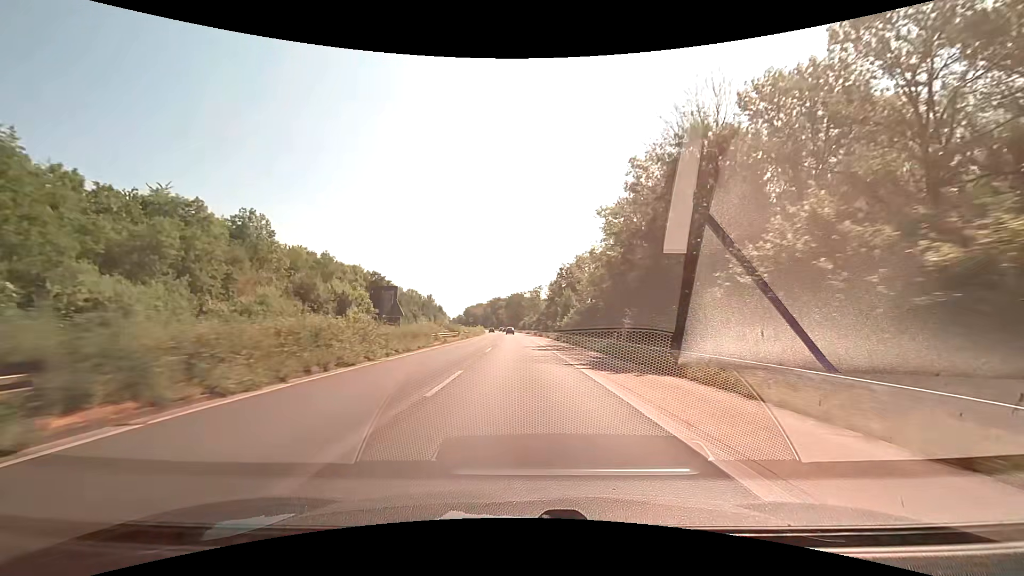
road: trunk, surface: asphalt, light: Day
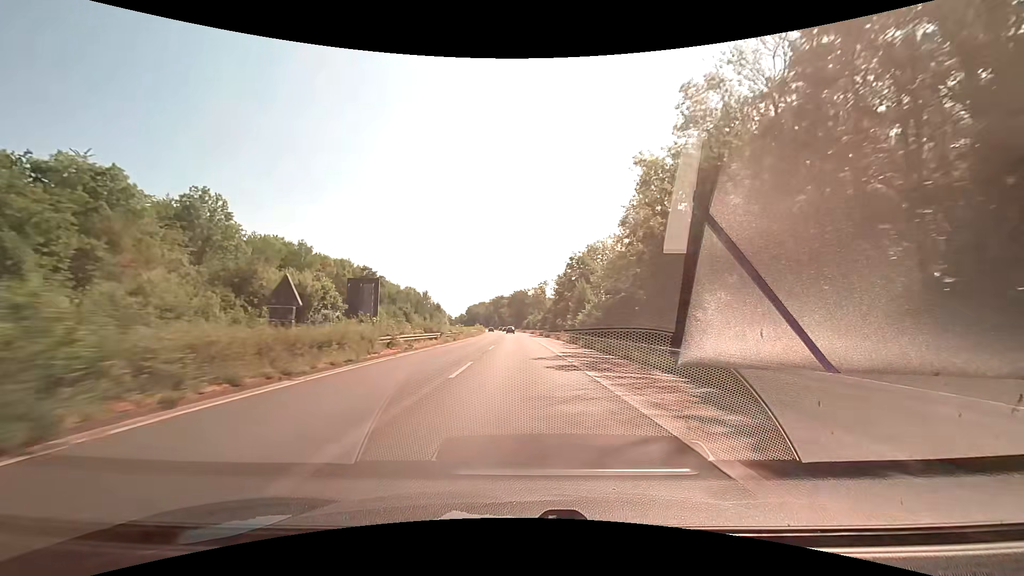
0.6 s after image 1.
(0.0, +14.8) m; 0°
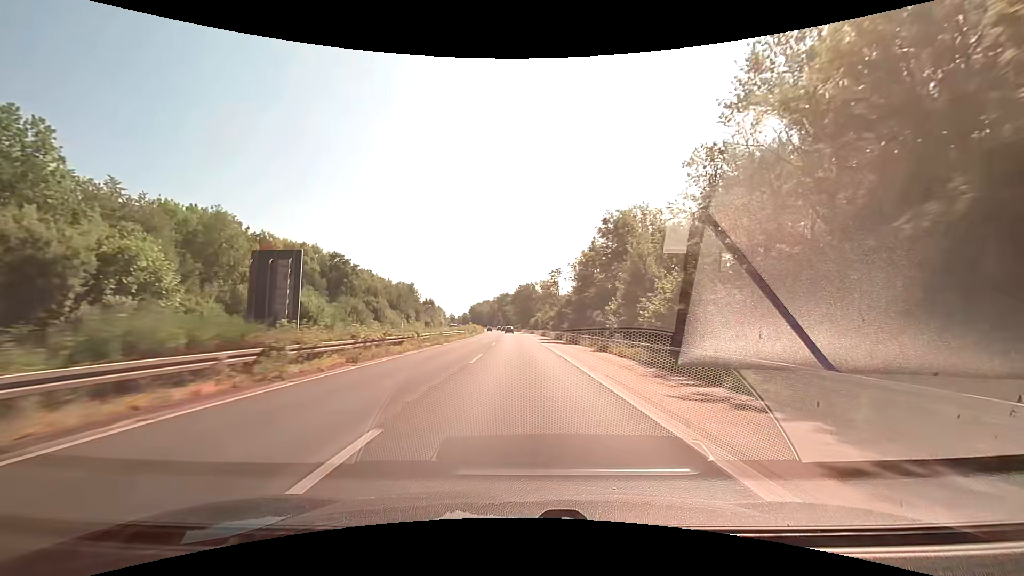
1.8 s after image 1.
(-0.2, +31.0) m; -1°
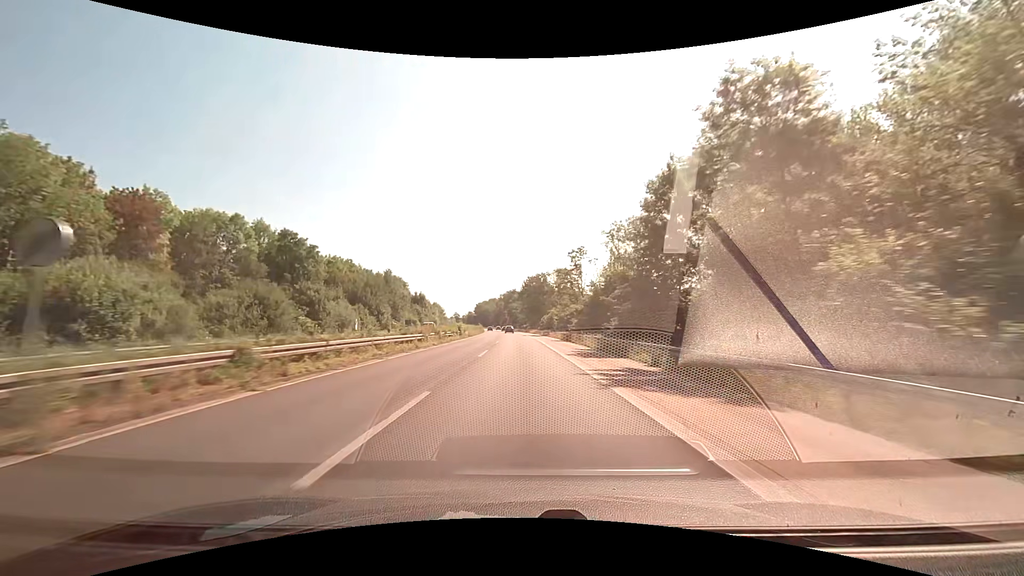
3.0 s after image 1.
(-0.2, +32.5) m; -1°
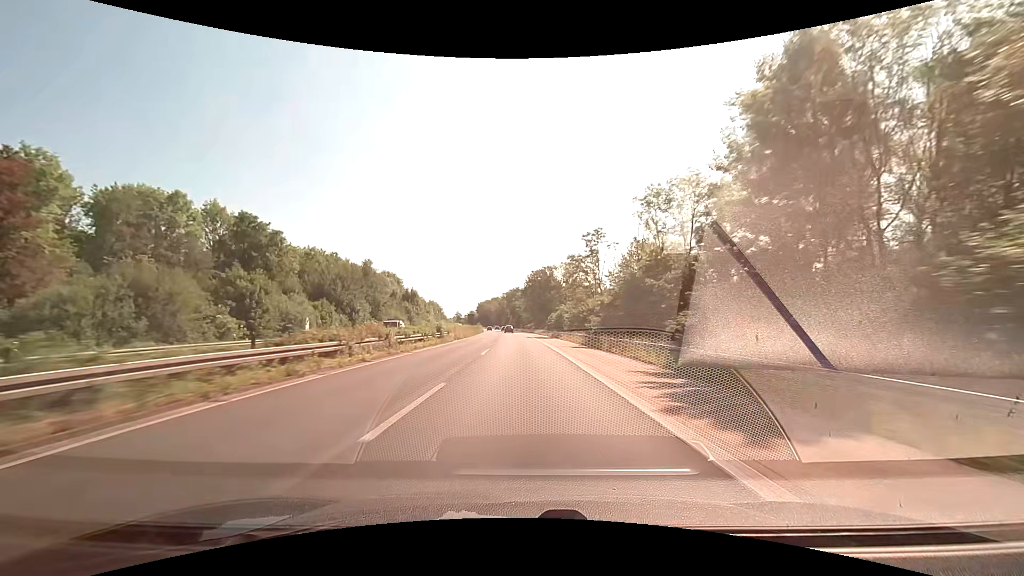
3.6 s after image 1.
(0.0, +16.7) m; 0°
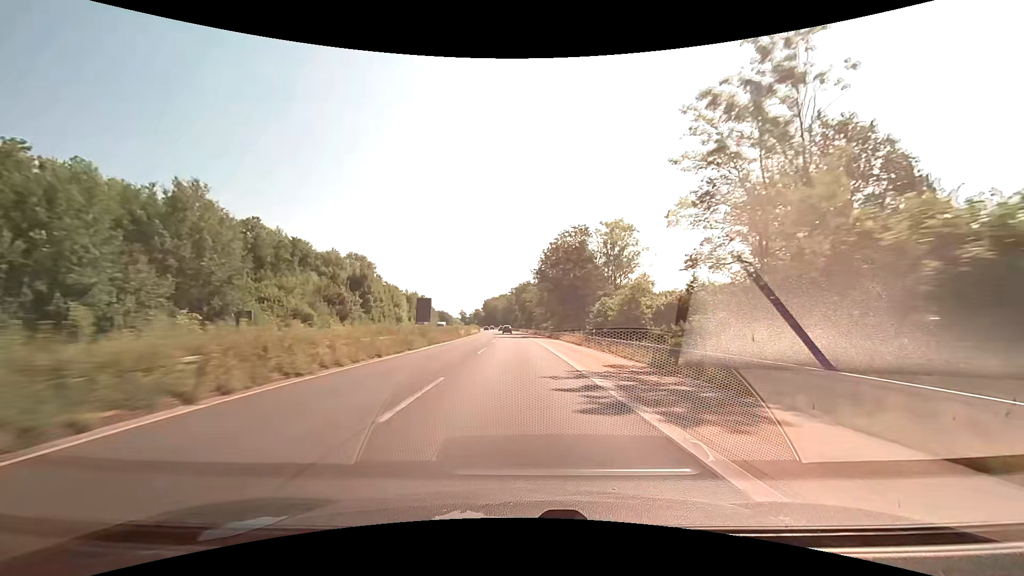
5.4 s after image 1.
(-0.5, +51.3) m; -1°
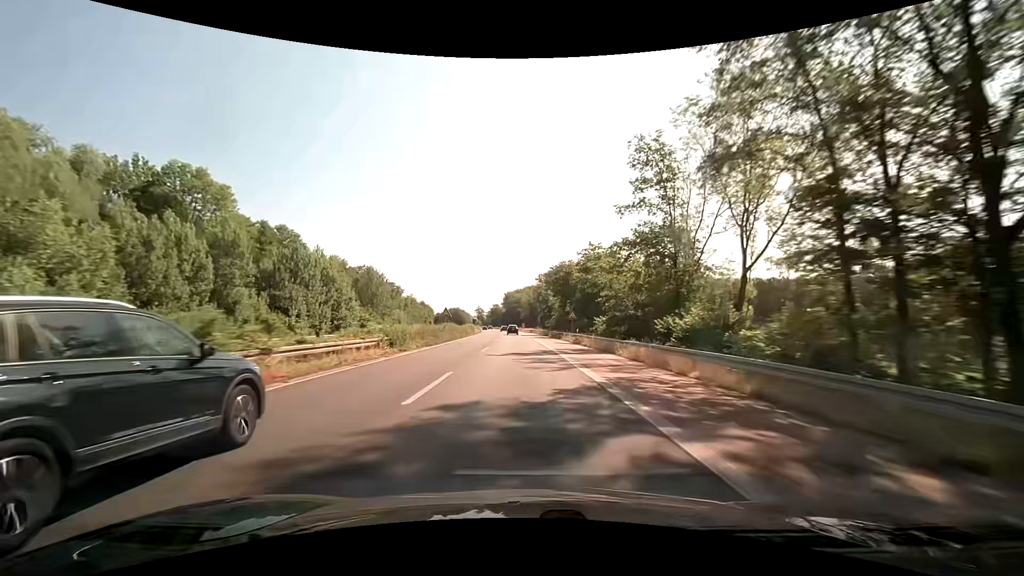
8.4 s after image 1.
(-2.2, +88.4) m; -3°
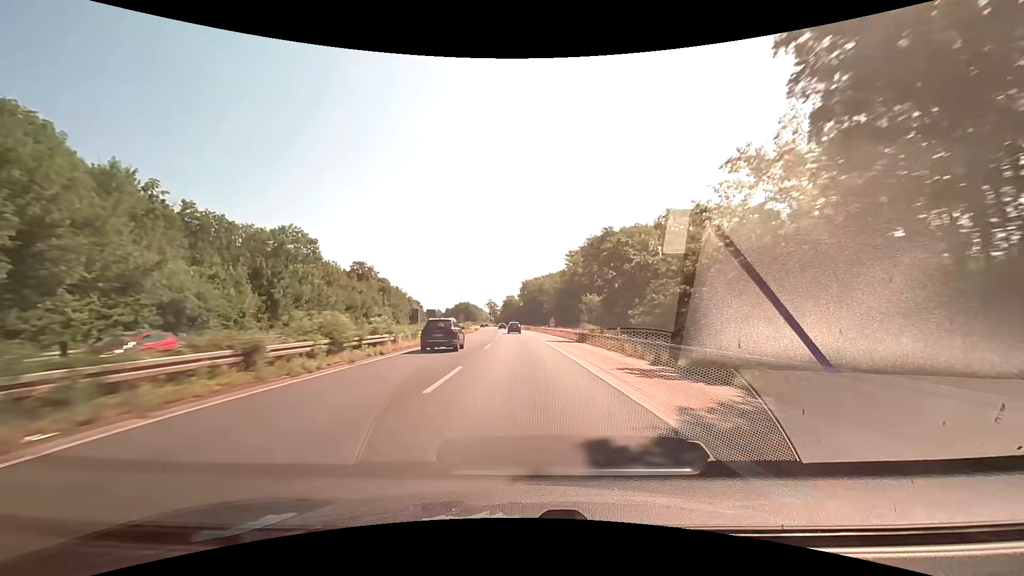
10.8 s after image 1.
(-1.4, +71.0) m; -2°
(0, +10) (0, +20) (0, +30) (-1, +40) (-1, +50) (-1, +60) (-2, +70) (-2, +80) (-3, +90) (-3, +100) m
